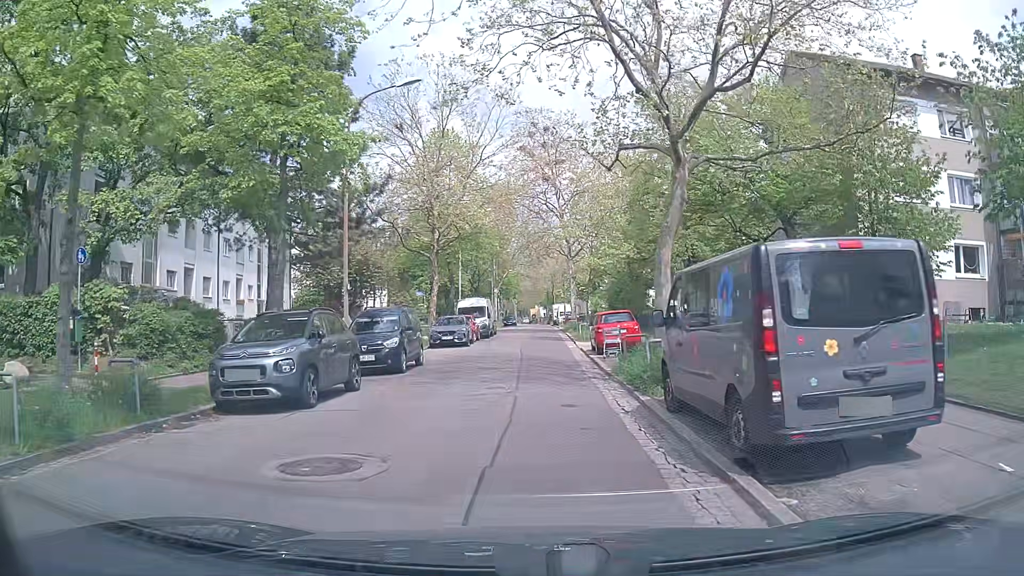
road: unclassified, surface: asphalt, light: Day
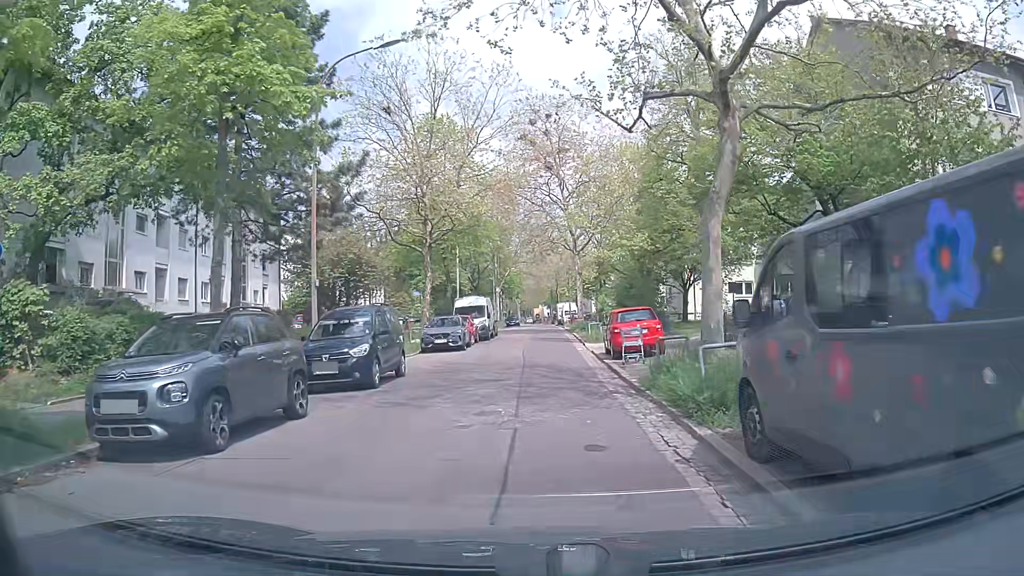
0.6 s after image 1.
(0.0, +3.6) m; -1°
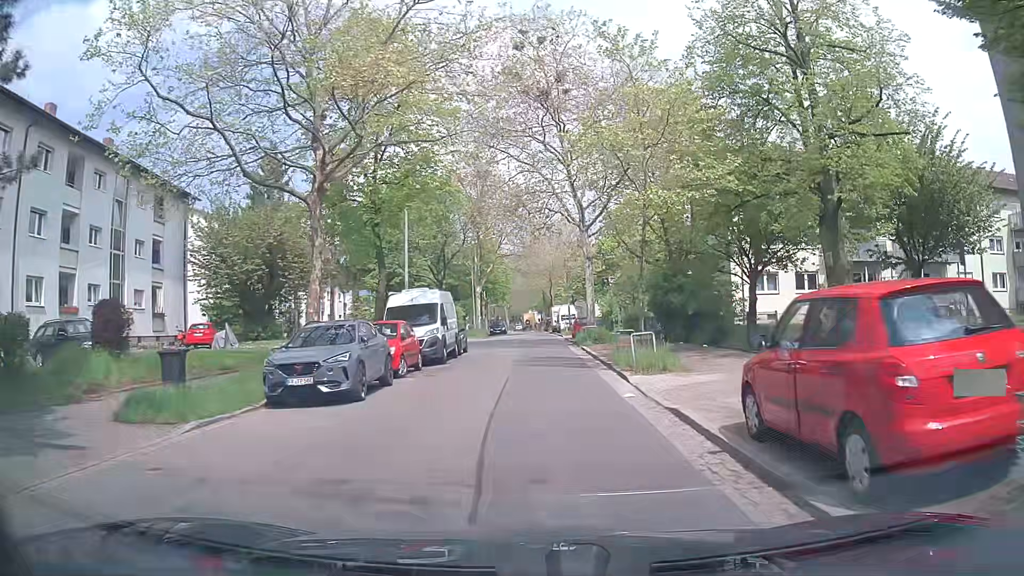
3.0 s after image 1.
(0.0, +16.3) m; 0°
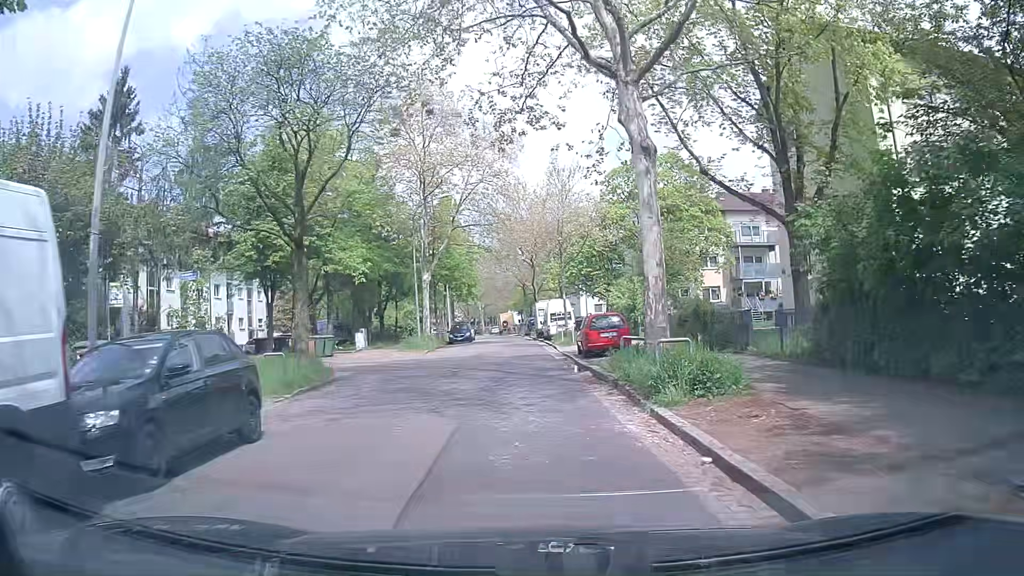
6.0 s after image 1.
(+0.5, +22.1) m; +2°
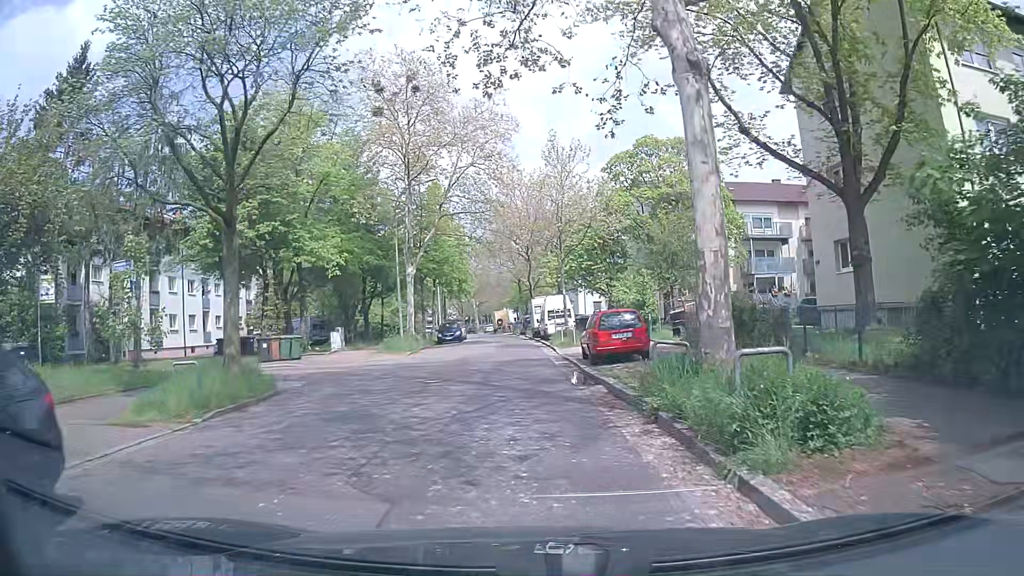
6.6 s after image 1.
(0.0, +4.3) m; 0°
(0, +10) (0, +20) (0, +30) (-1, +40) (-2, +50) (-2, +60) (-3, +70) (-4, +80) (-5, +90) (-6, +100) m
